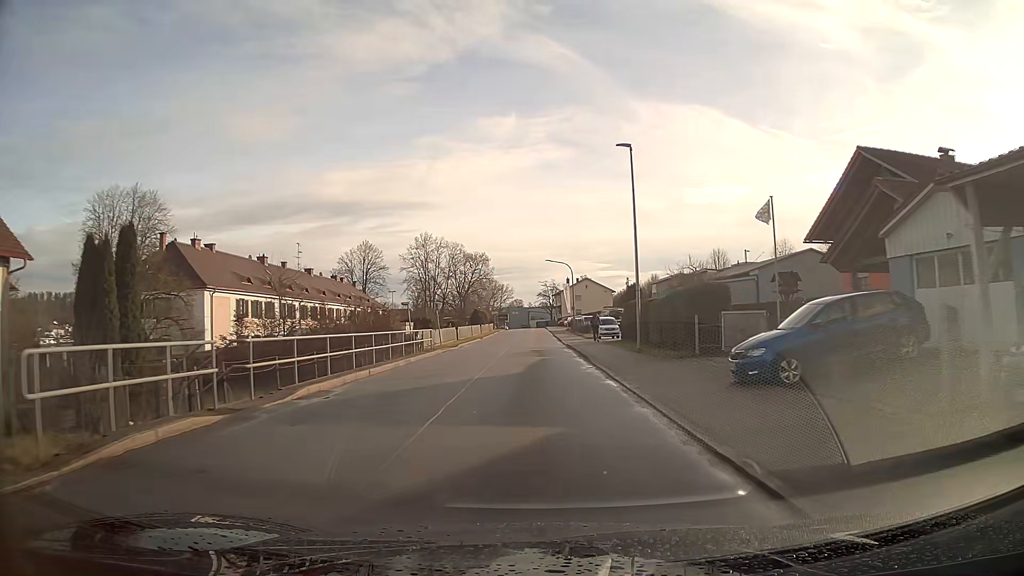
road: unclassified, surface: asphalt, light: Day
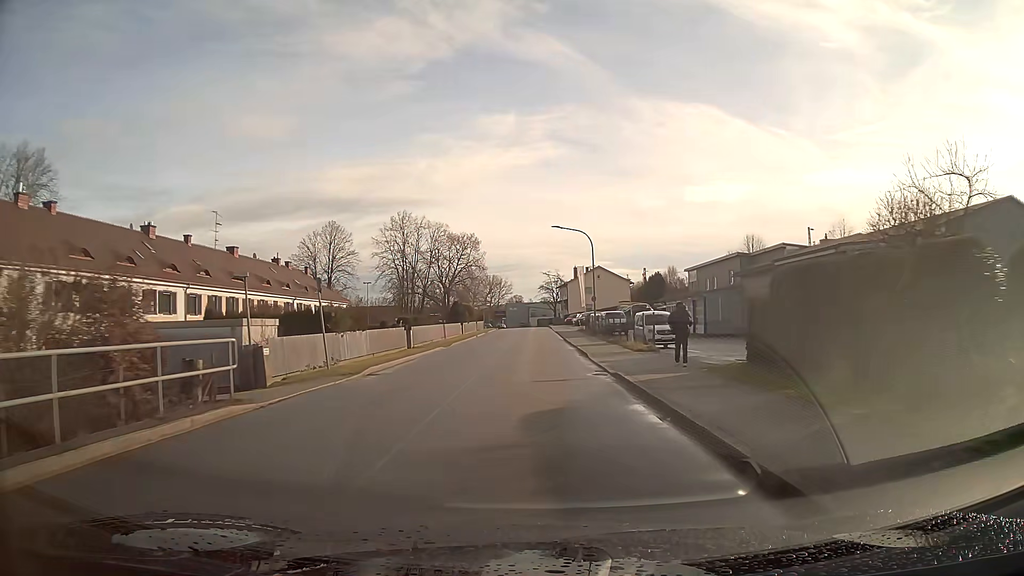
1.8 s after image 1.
(0.0, +23.5) m; 0°
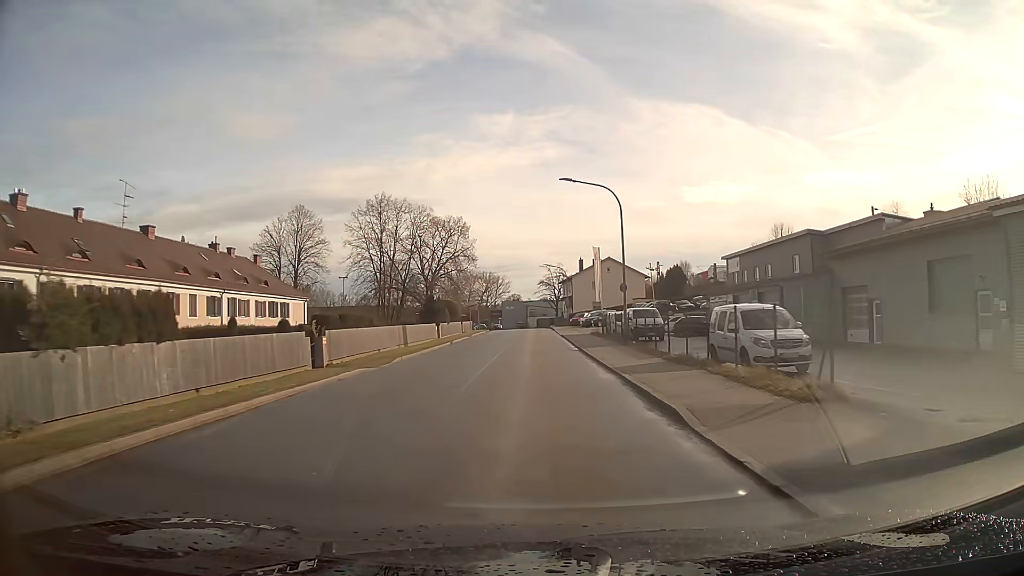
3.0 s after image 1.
(0.0, +15.8) m; 0°
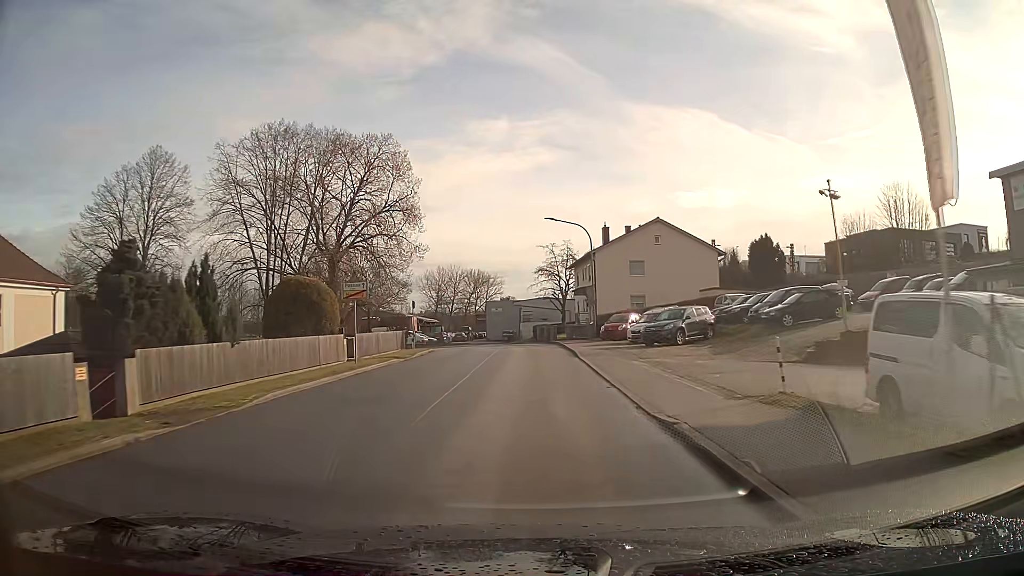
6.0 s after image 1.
(+0.2, +39.5) m; 0°
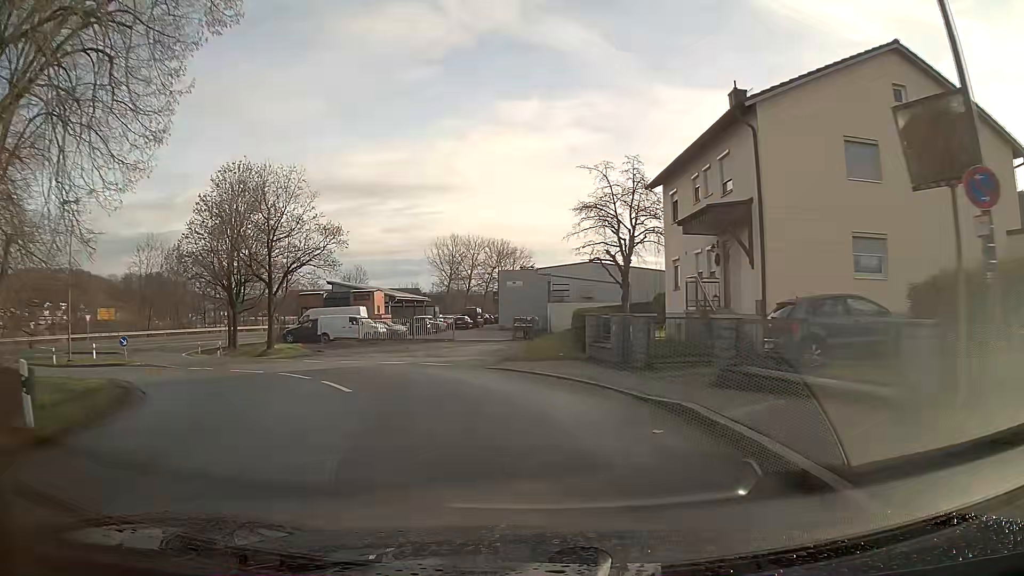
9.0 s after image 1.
(-0.6, +34.5) m; -5°
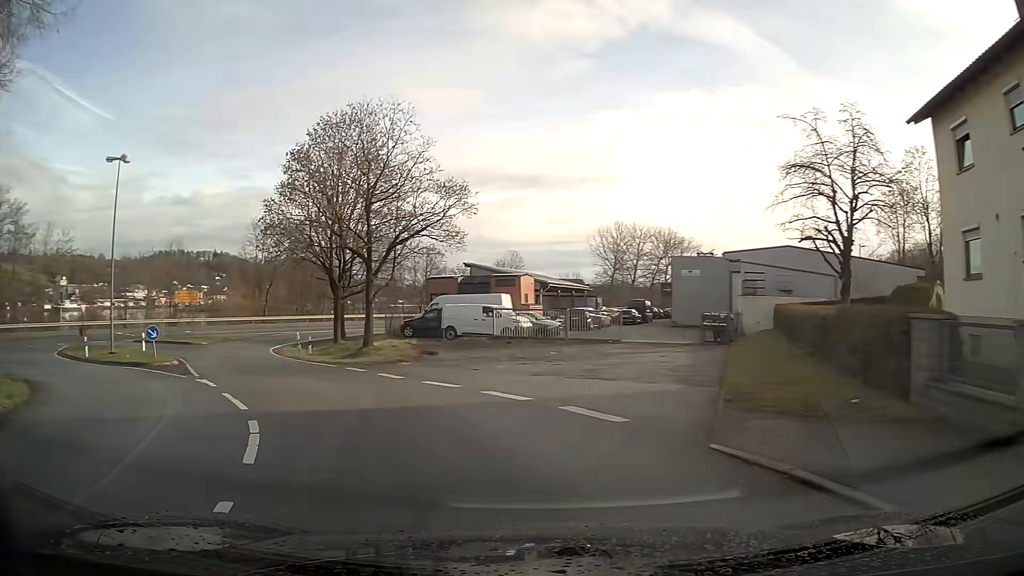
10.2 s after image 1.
(-1.4, +10.9) m; -16°
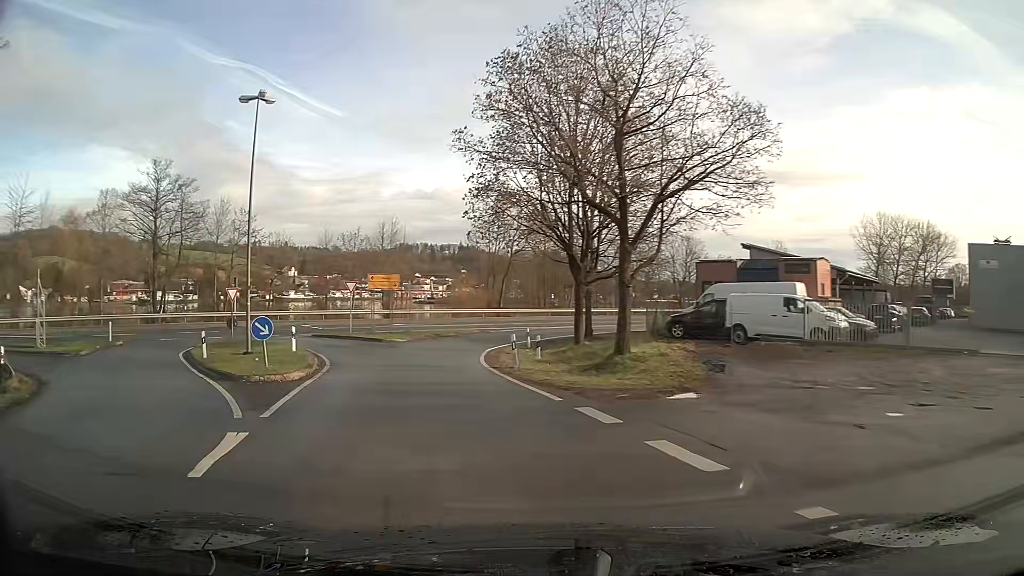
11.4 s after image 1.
(-2.0, +10.7) m; -20°
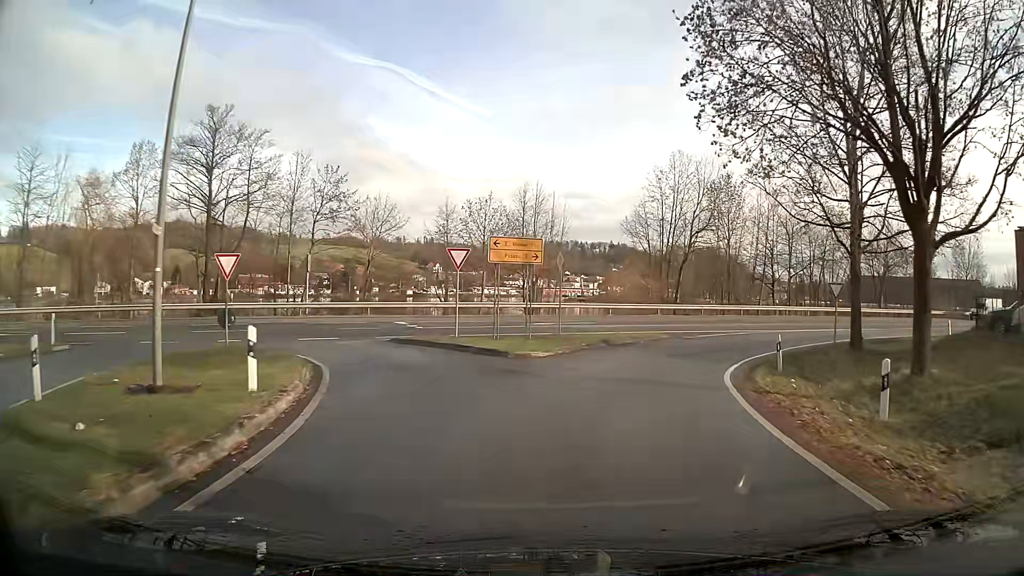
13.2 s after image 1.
(-2.0, +16.5) m; -8°
